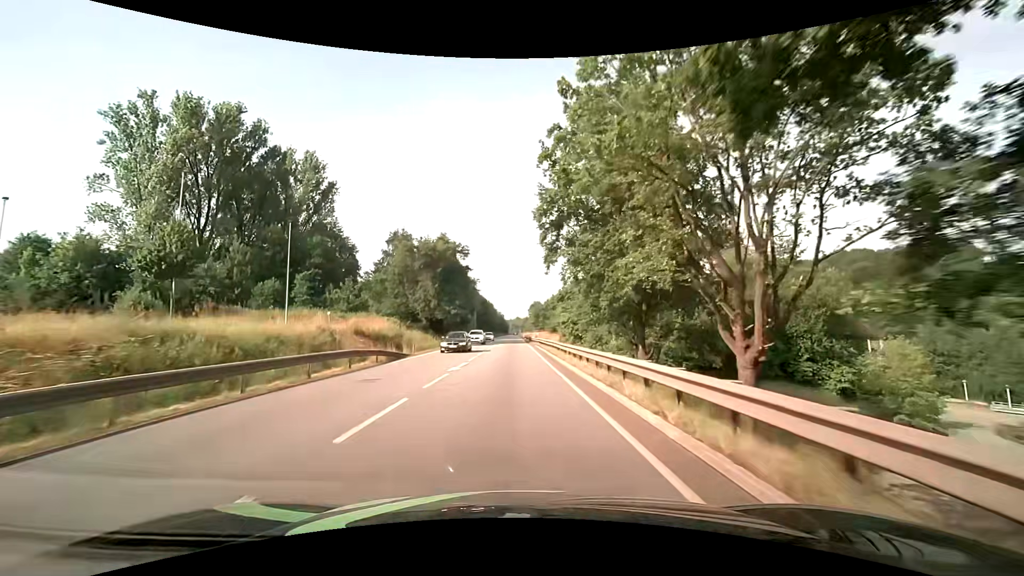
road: primary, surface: asphalt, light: Day
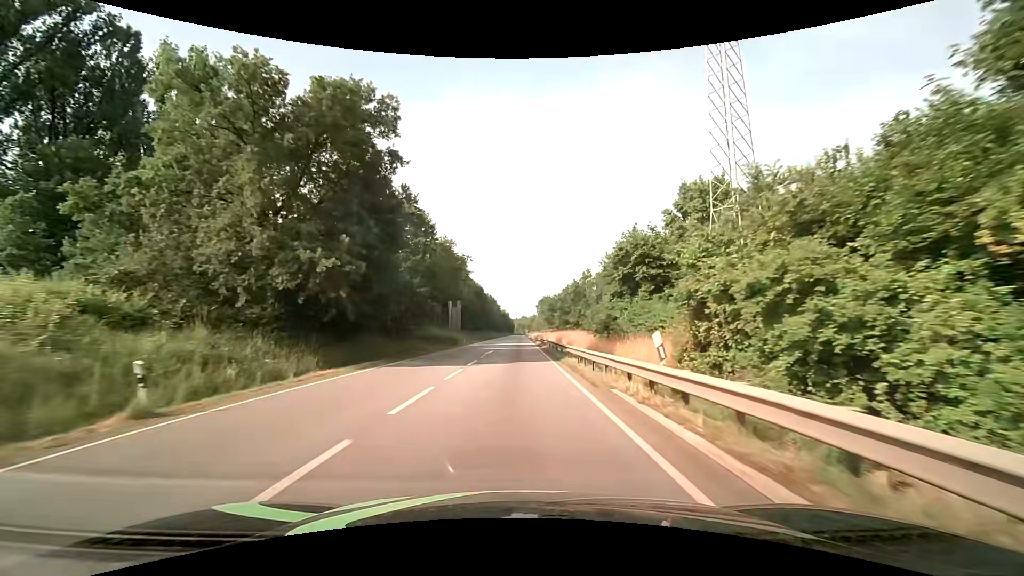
(-0.5, +40.6) m; -1°
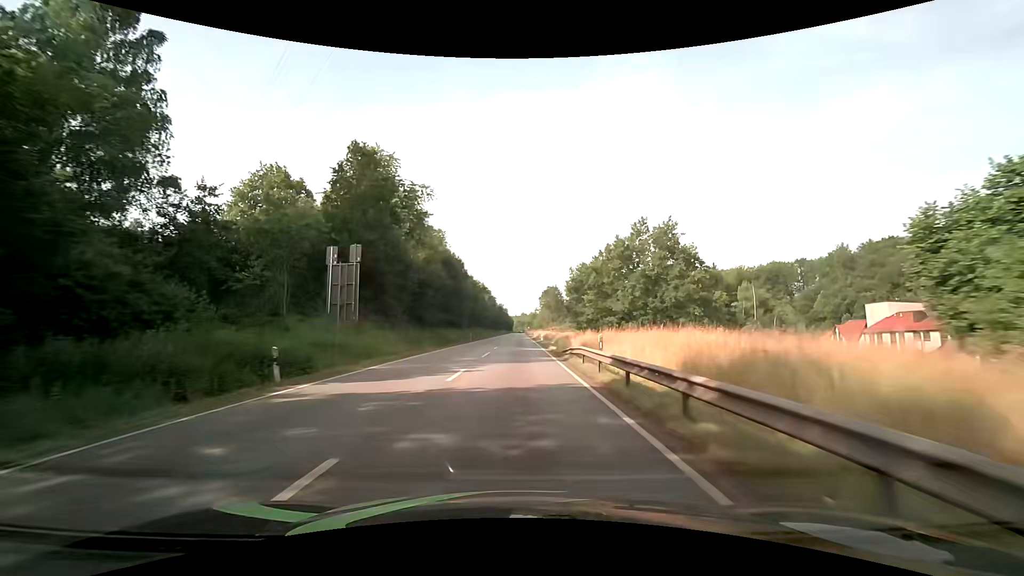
(-0.1, +45.2) m; 0°
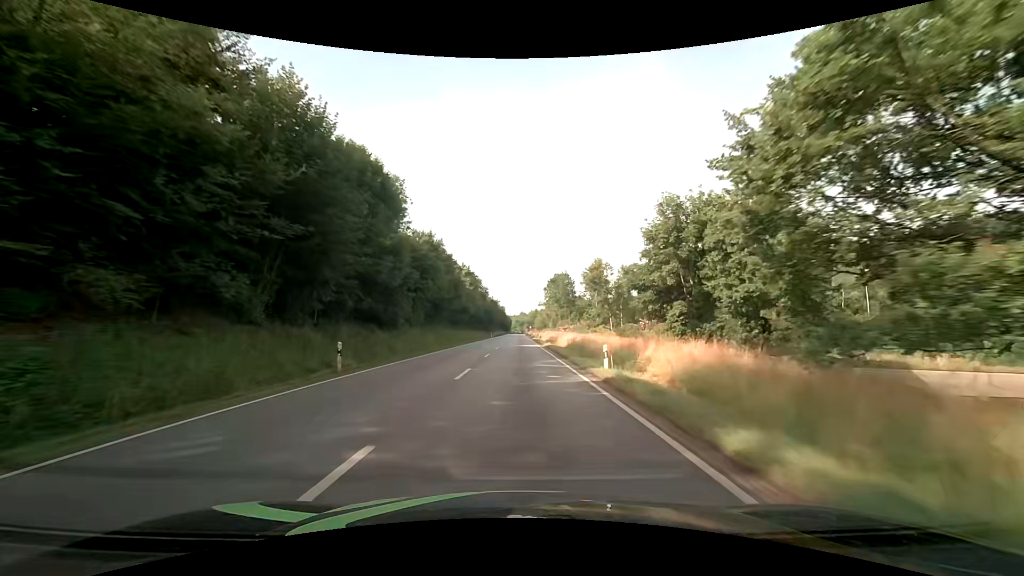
(0.0, +47.6) m; 0°
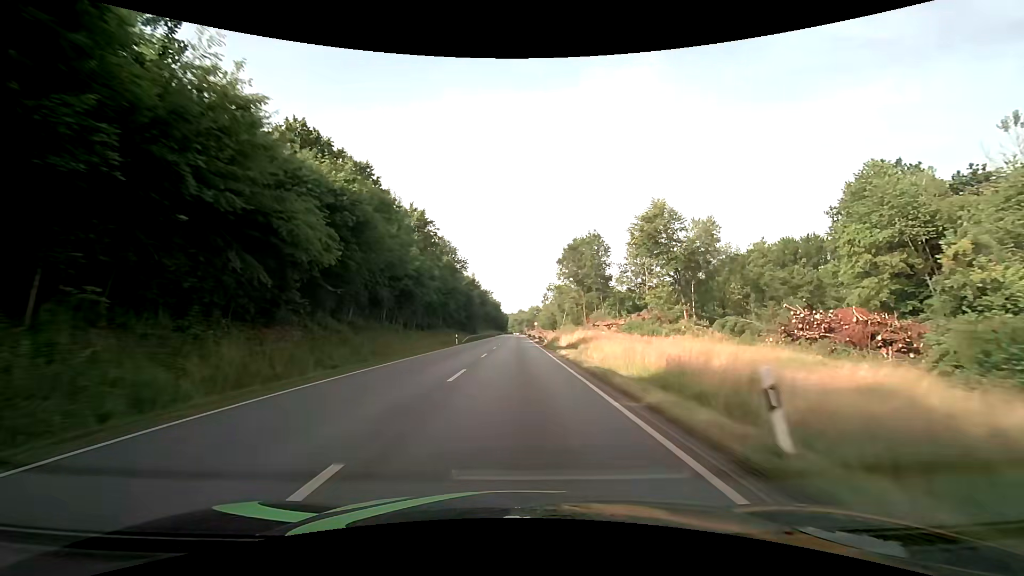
(+0.3, +61.0) m; 0°
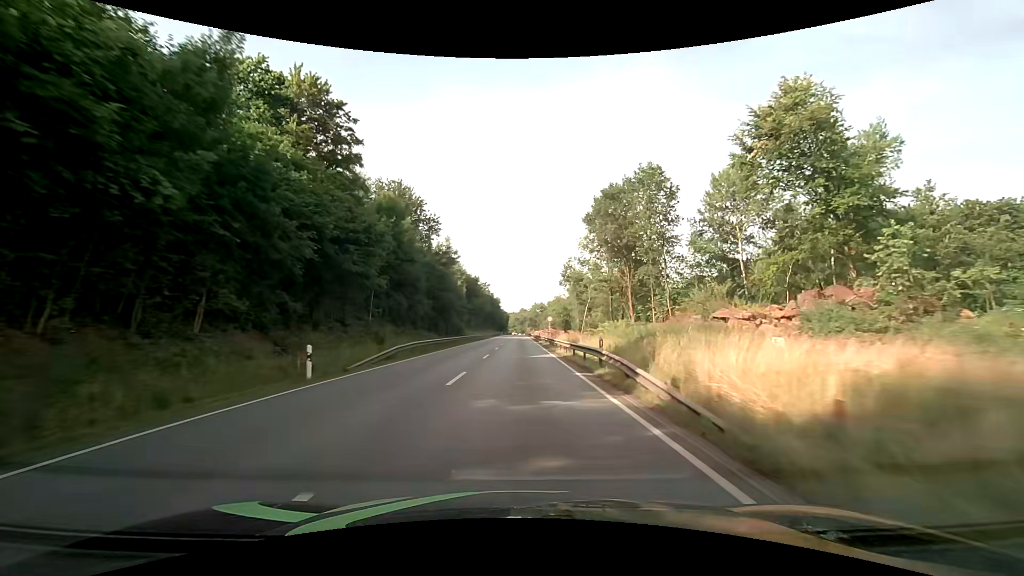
(-0.1, +37.1) m; 0°
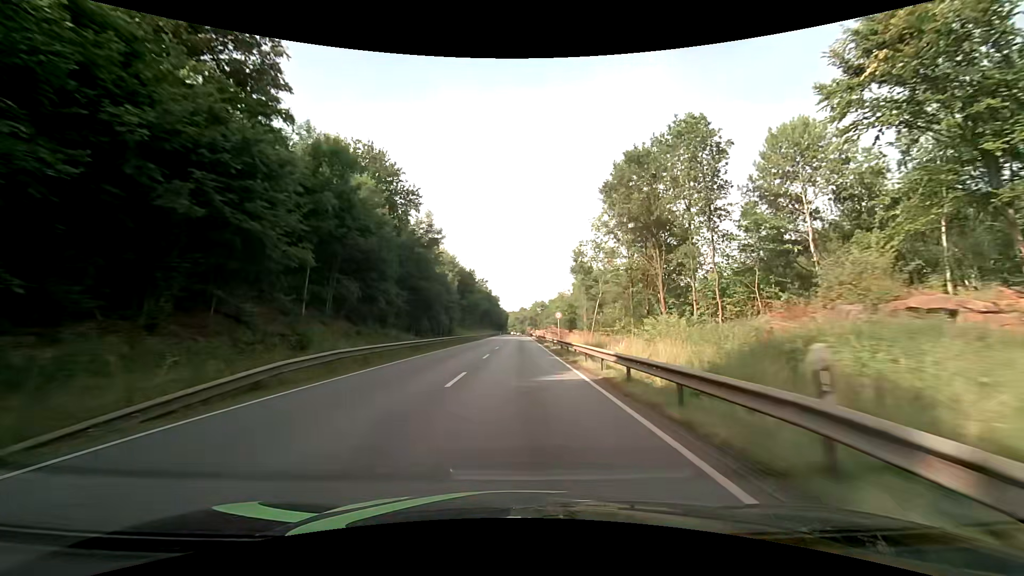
(0.0, +12.4) m; 0°
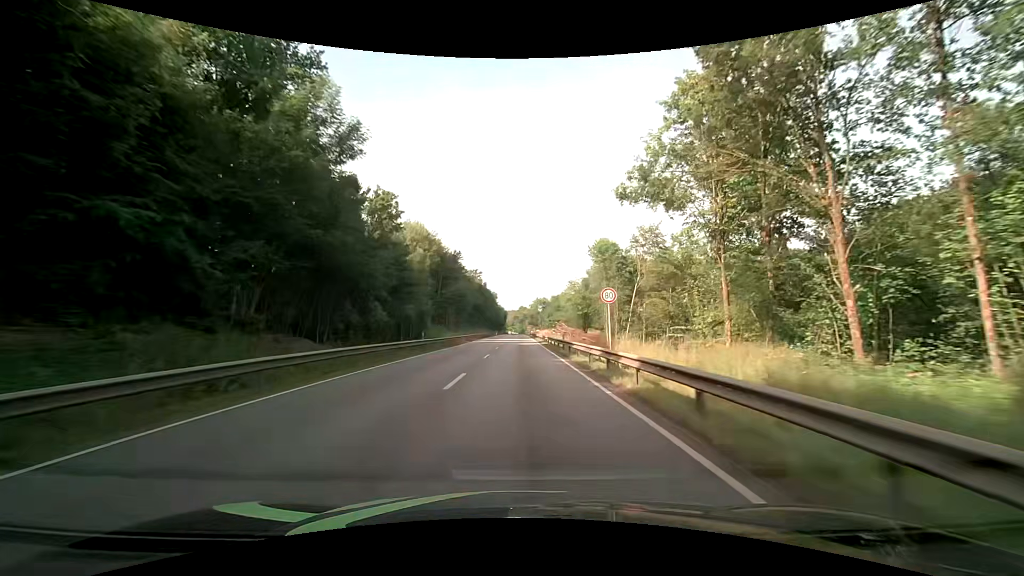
(0.0, +24.9) m; 0°
(0, +10) (0, +20) (0, +30) (0, +40) (0, +50) (0, +60) (0, +70) (+1, +80) (+1, +90) (+1, +100) m
